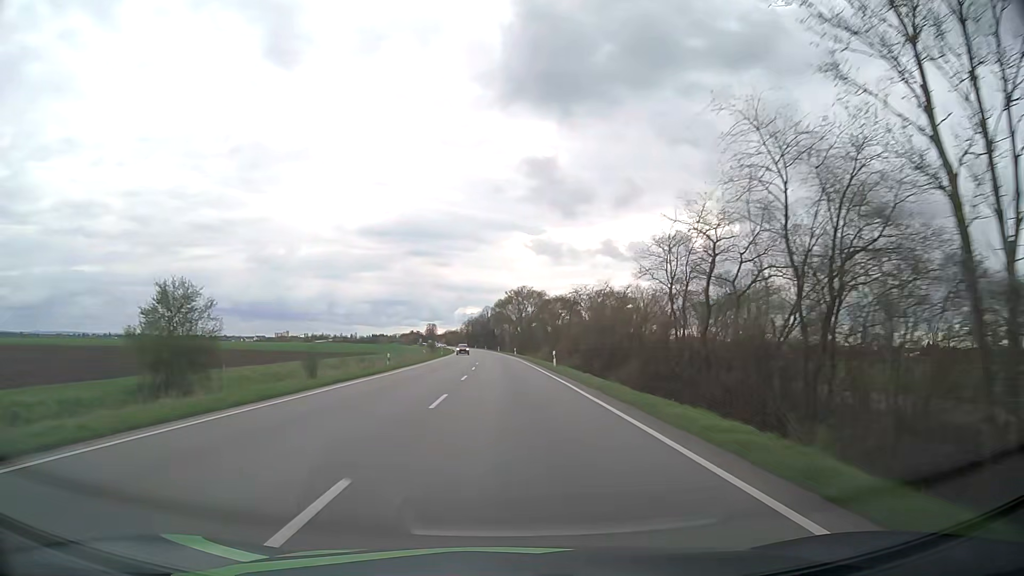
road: primary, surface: asphalt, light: Day
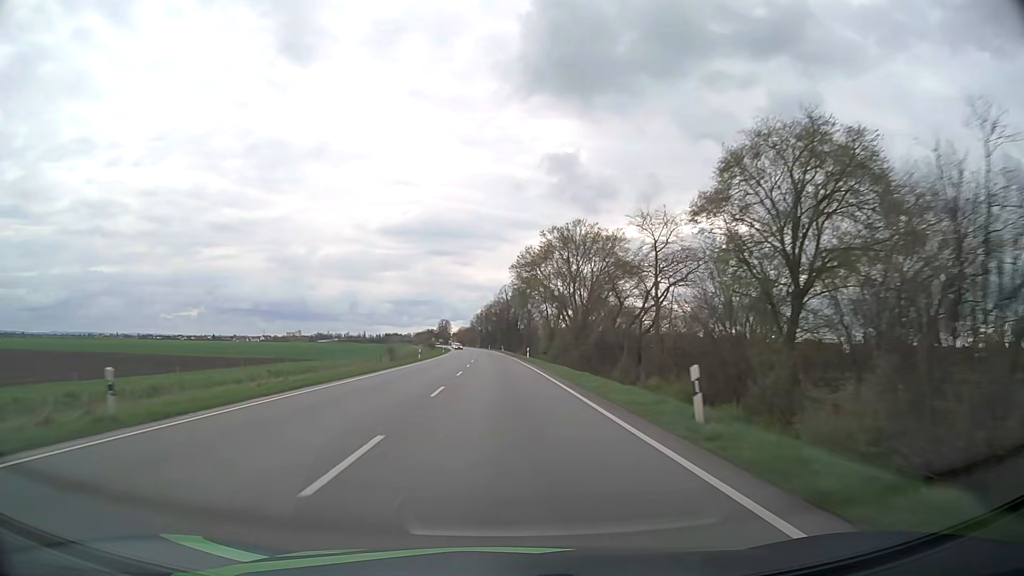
(-1.4, +80.2) m; -2°
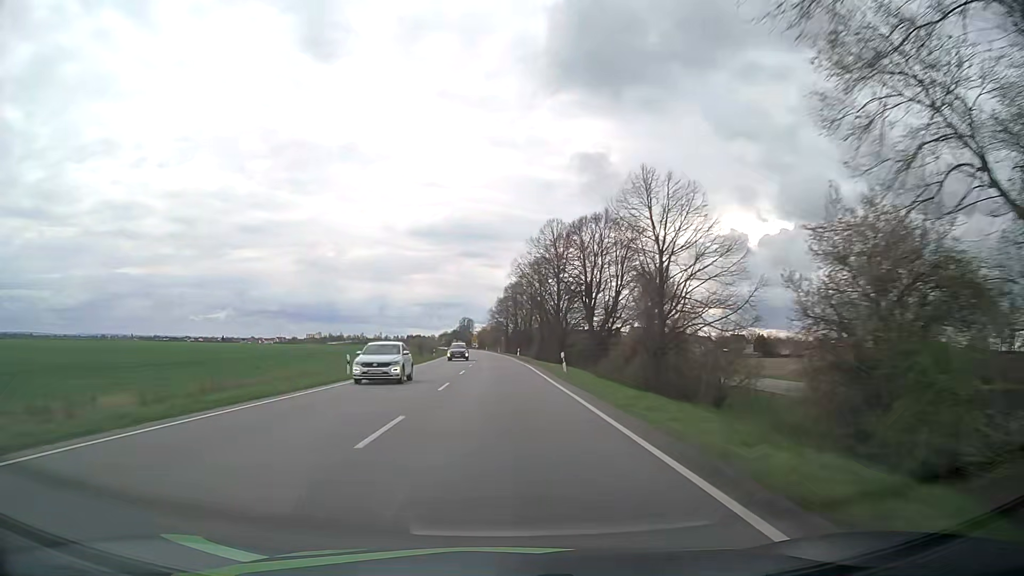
(-1.7, +80.2) m; -3°
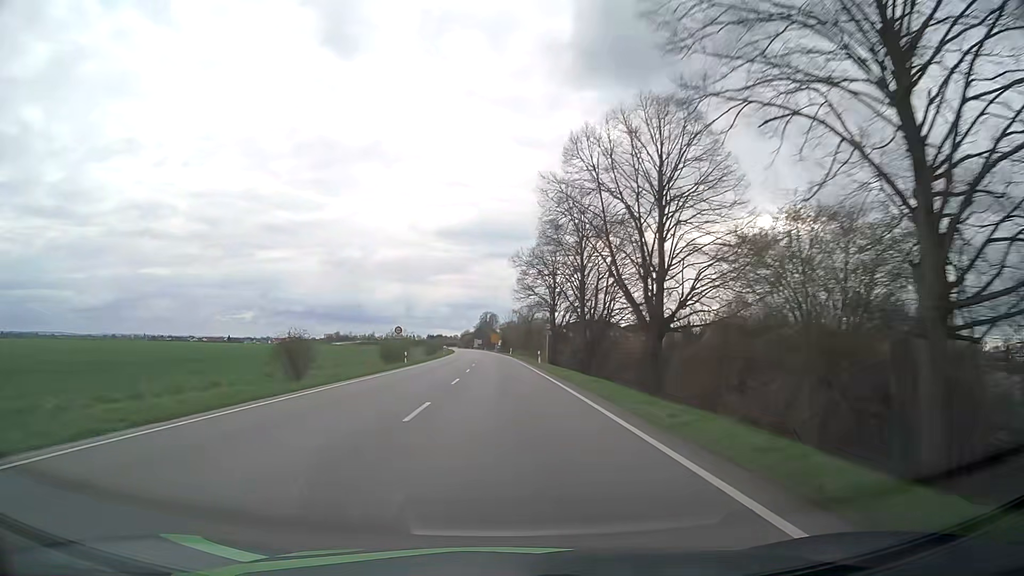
(-1.7, +80.1) m; -2°
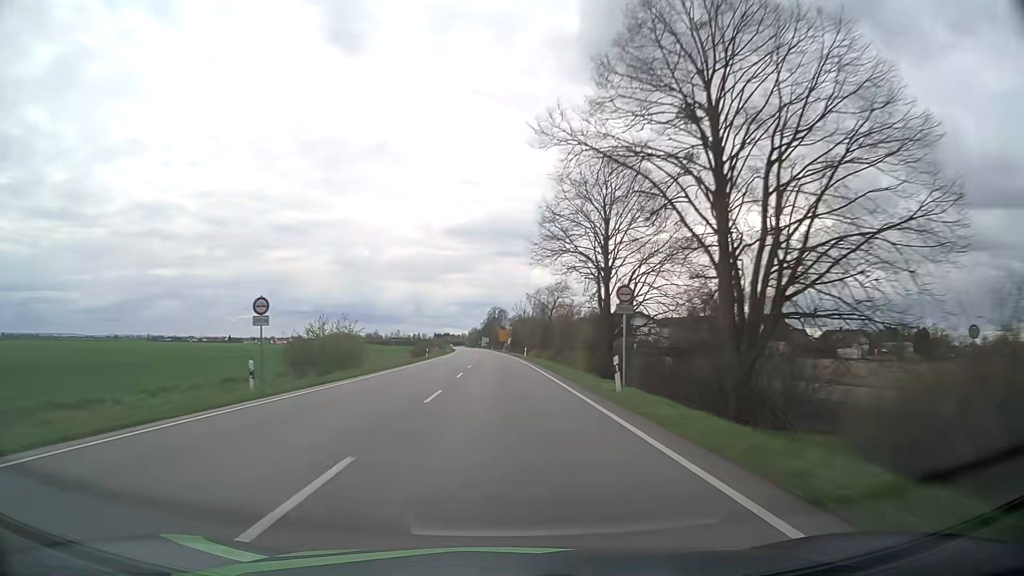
(-0.2, +32.0) m; -1°
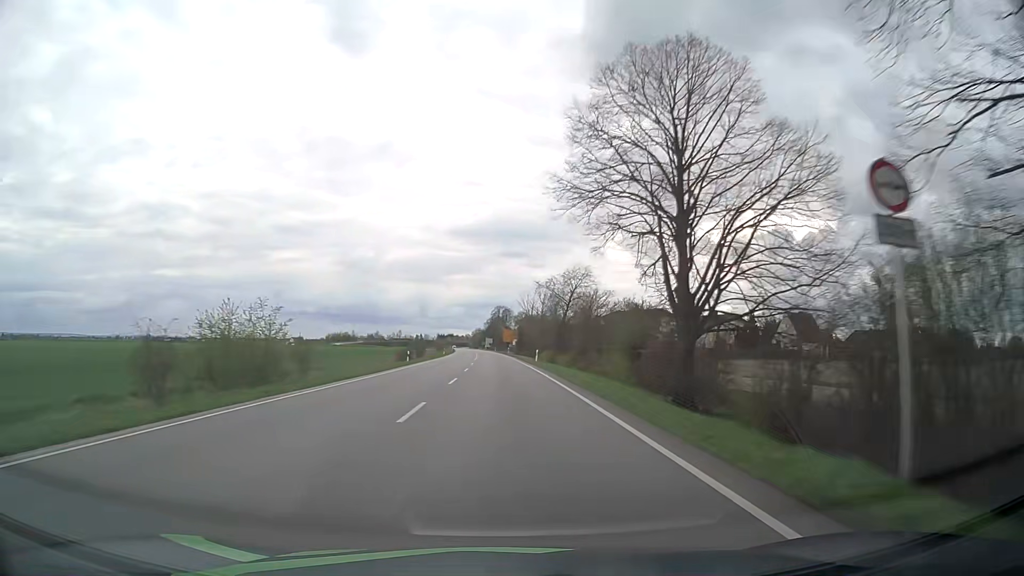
(0.0, +16.0) m; 0°
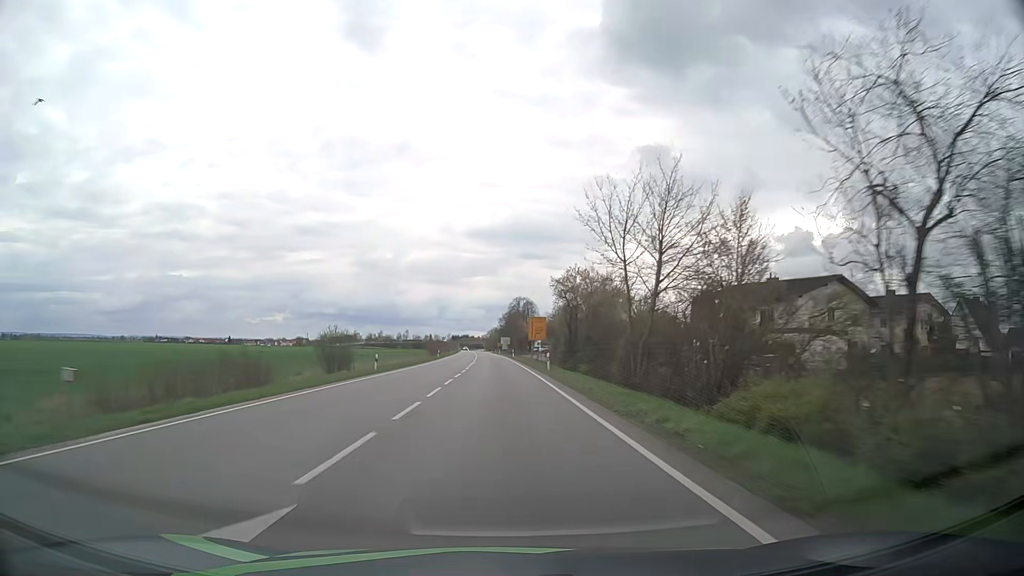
(-0.8, +63.8) m; -2°
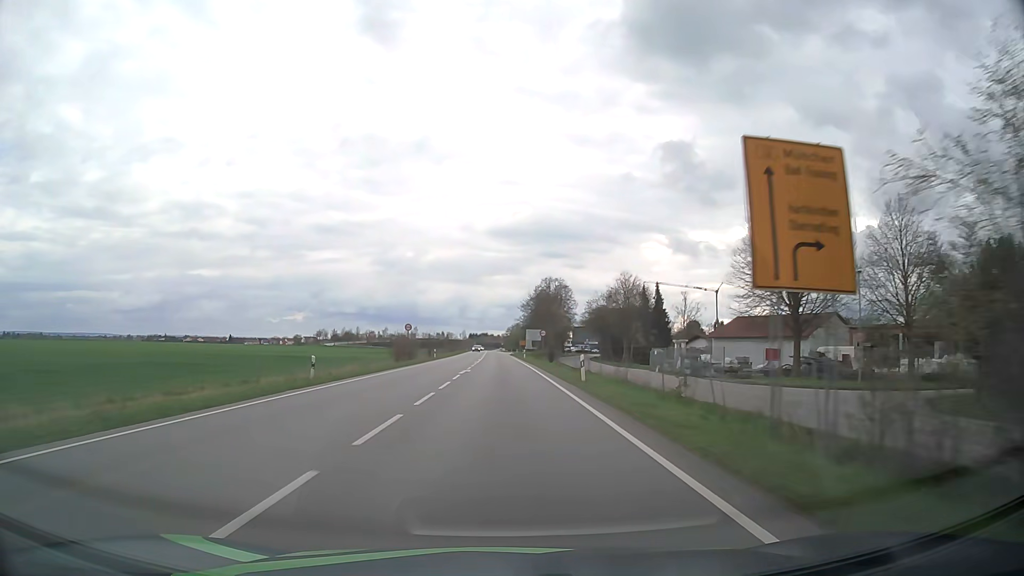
(-0.8, +63.7) m; -2°
(0, +10) (0, +20) (0, +30) (0, +40) (0, +50) (-1, +60) (-1, +70) (-1, +80) (-1, +90) (-1, +100) m
